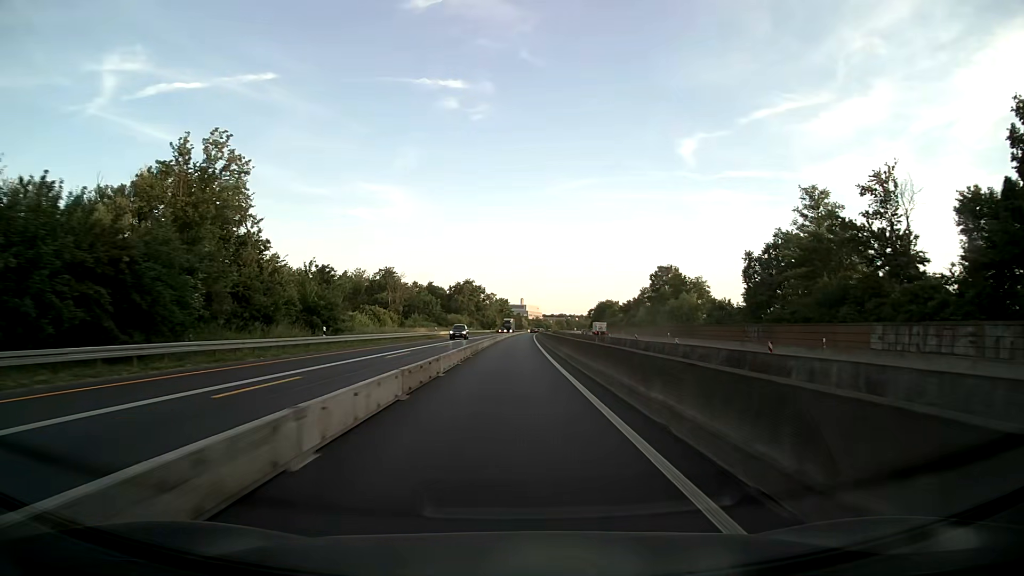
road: motorway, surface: asphalt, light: Day
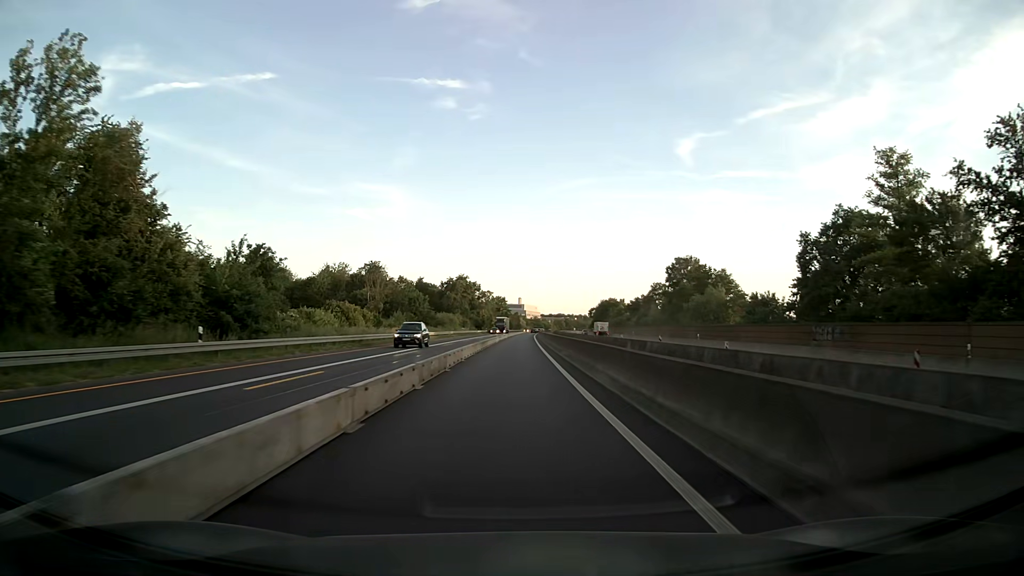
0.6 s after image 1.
(0.0, +15.8) m; 0°
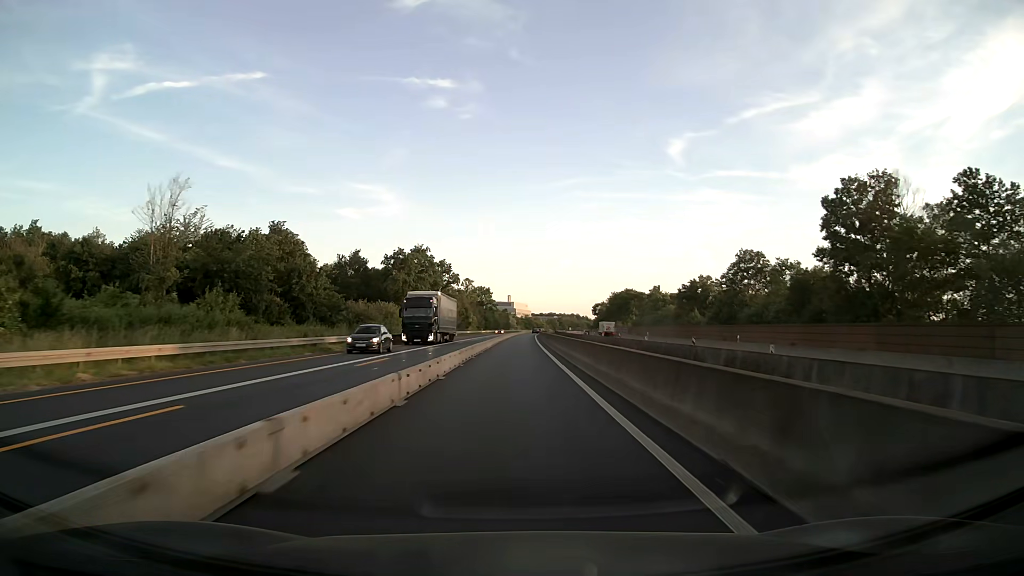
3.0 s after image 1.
(+0.3, +63.3) m; +1°
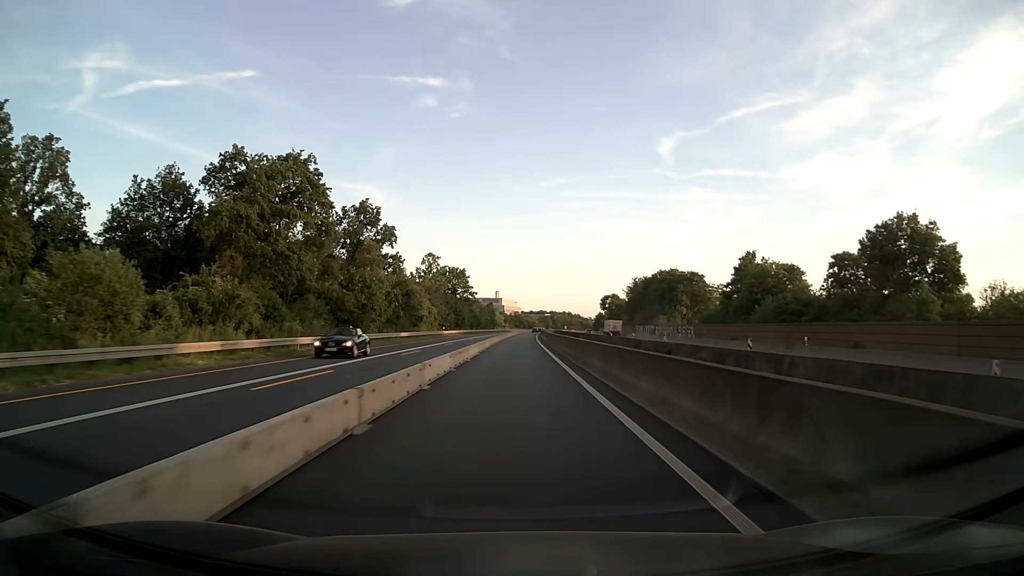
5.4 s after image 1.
(+0.5, +63.3) m; +1°
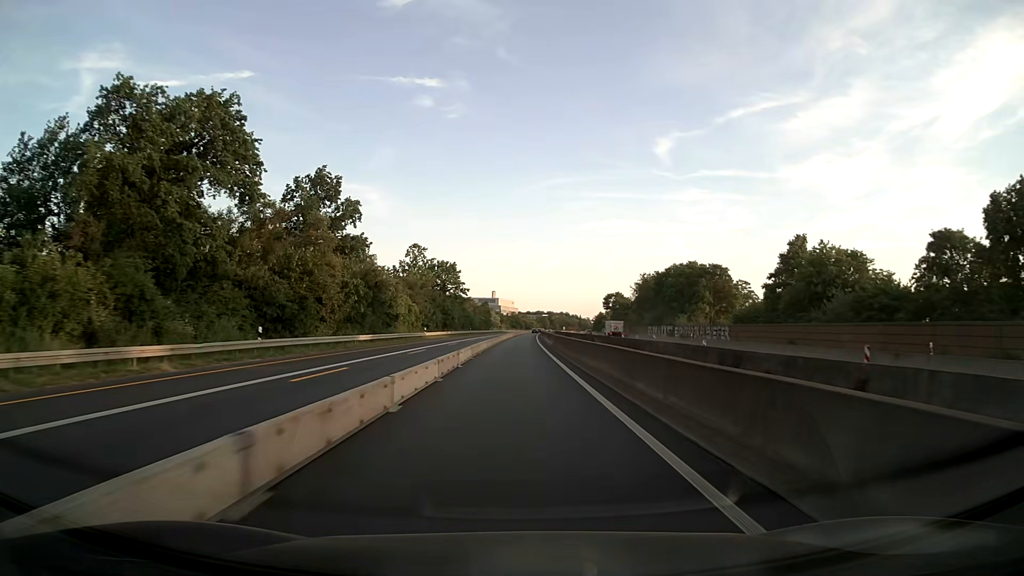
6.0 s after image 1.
(+0.1, +15.8) m; 0°
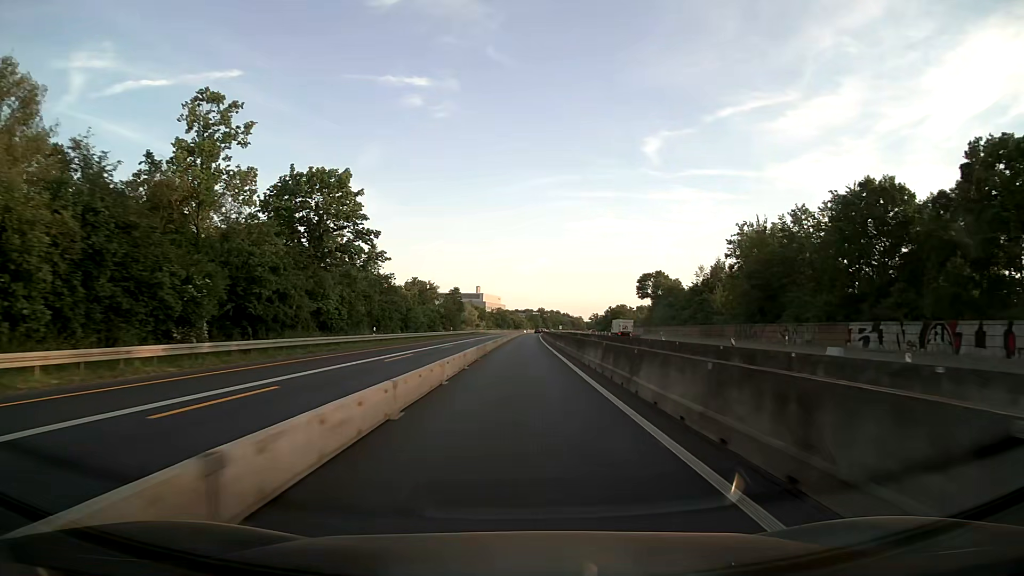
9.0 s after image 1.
(+0.7, +79.2) m; +1°
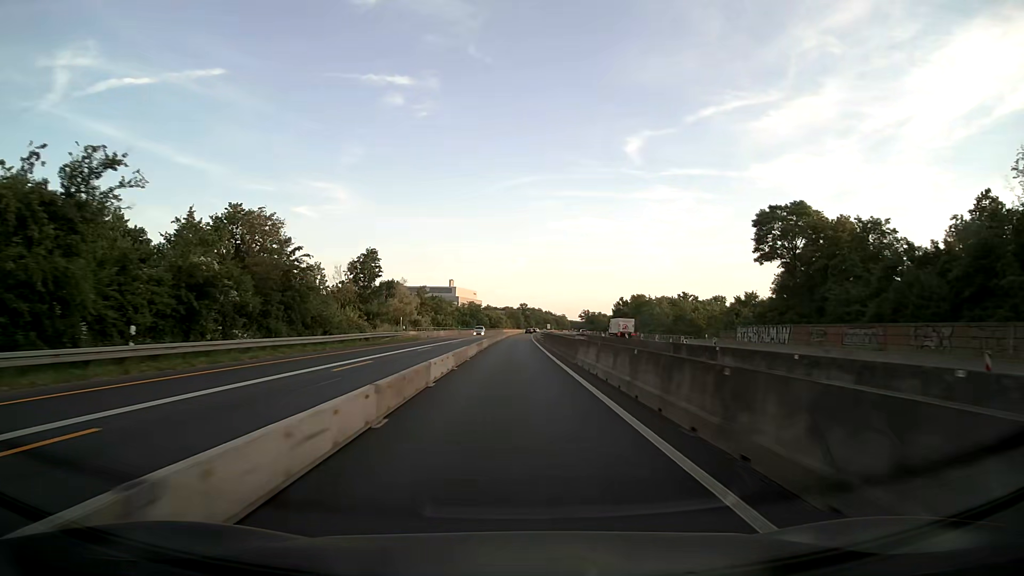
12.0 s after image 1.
(+1.2, +79.2) m; +2°
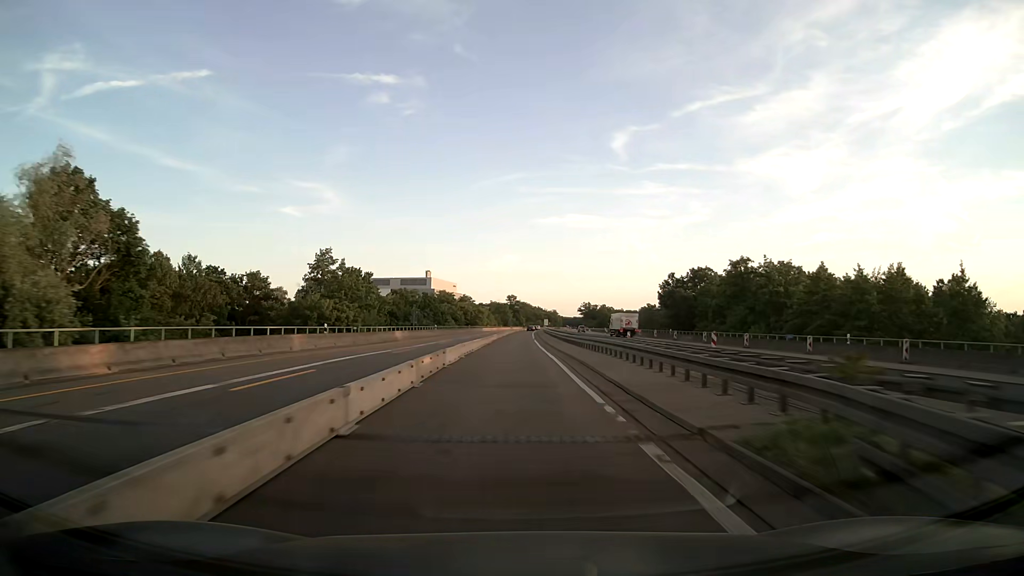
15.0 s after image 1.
(+0.6, +79.3) m; +1°
(0, +10) (0, +20) (0, +30) (0, +40) (0, +50) (0, +60) (0, +70) (0, +80) (+1, +90) (+1, +100) m
